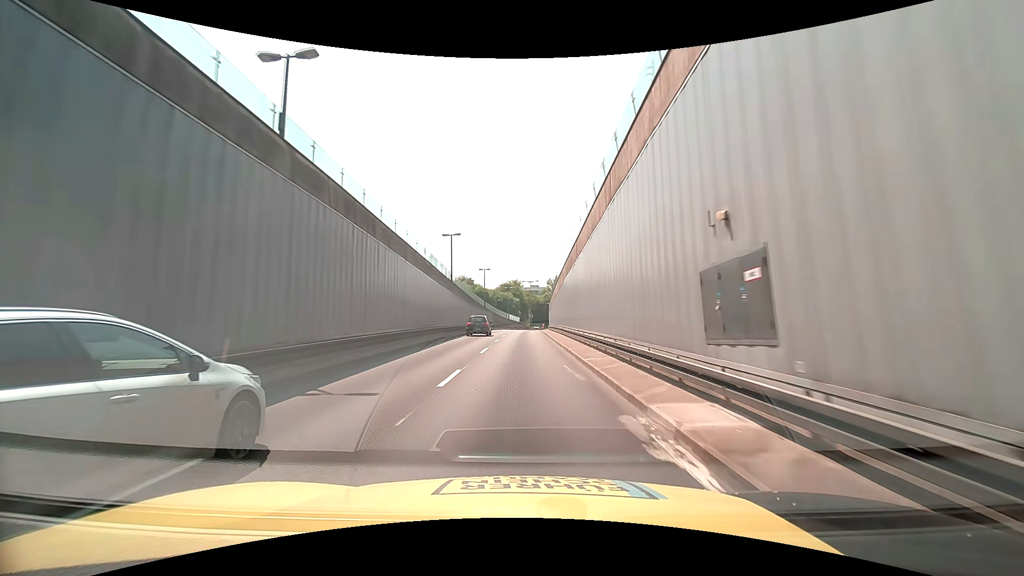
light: Day
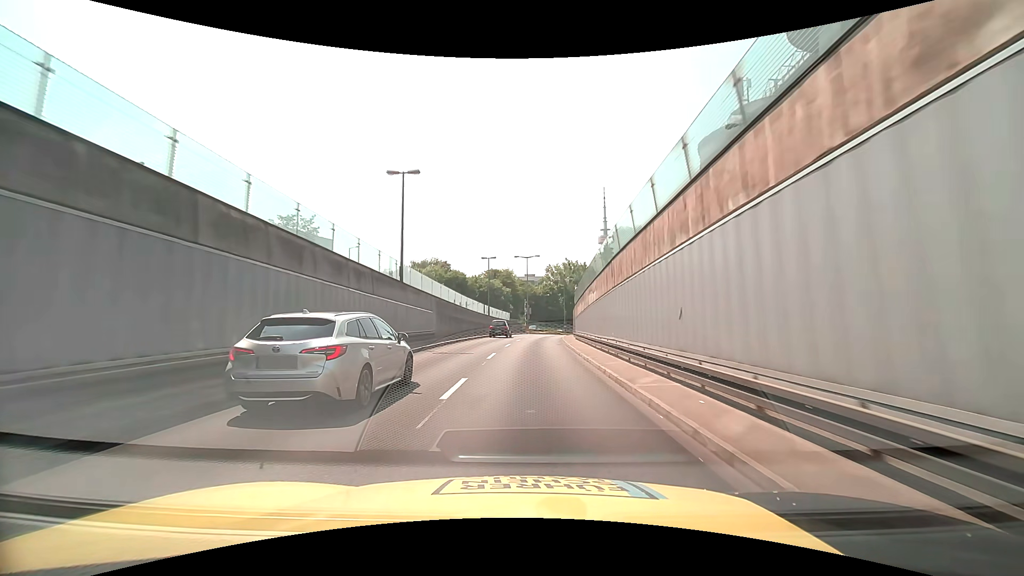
(+0.1, +46.7) m; +1°
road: trunk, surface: asphalt
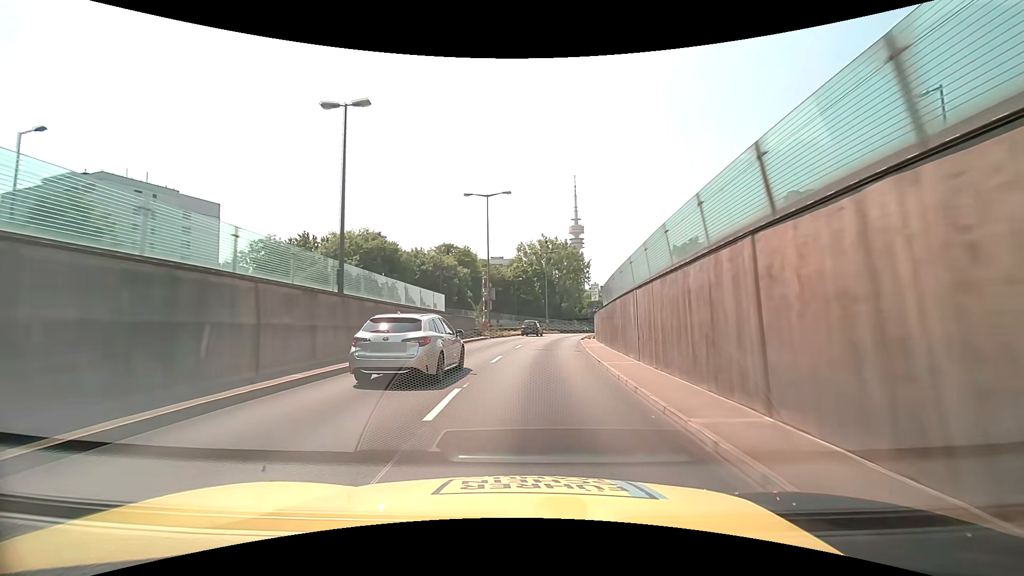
(+0.7, +37.9) m; +3°
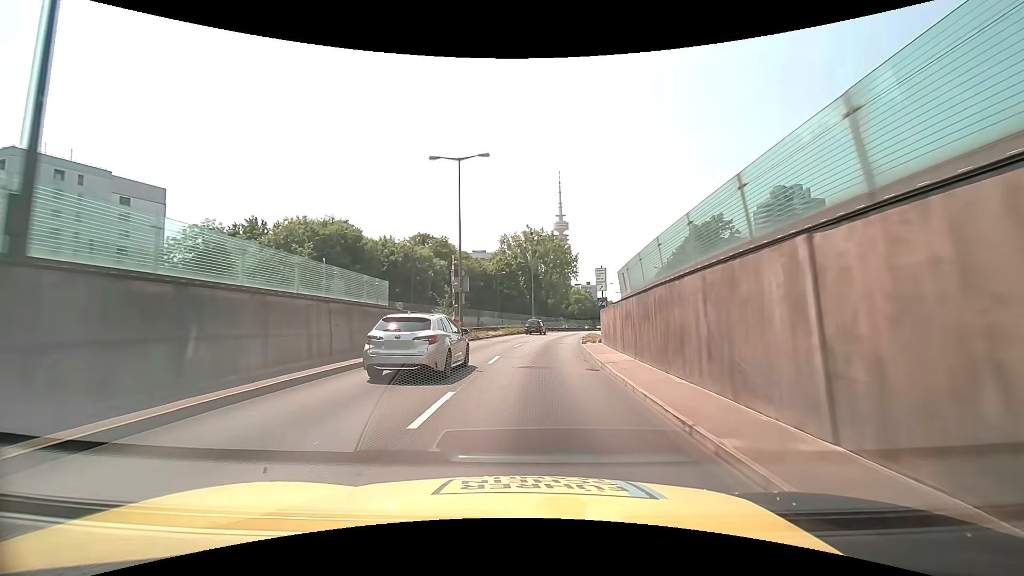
(+0.1, +9.5) m; +2°
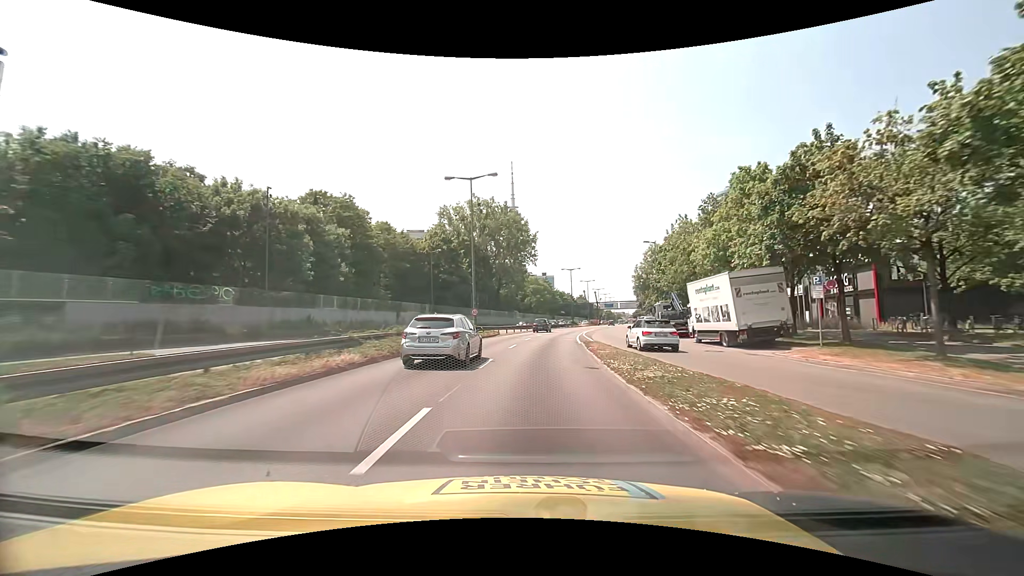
(+1.4, +28.6) m; +5°
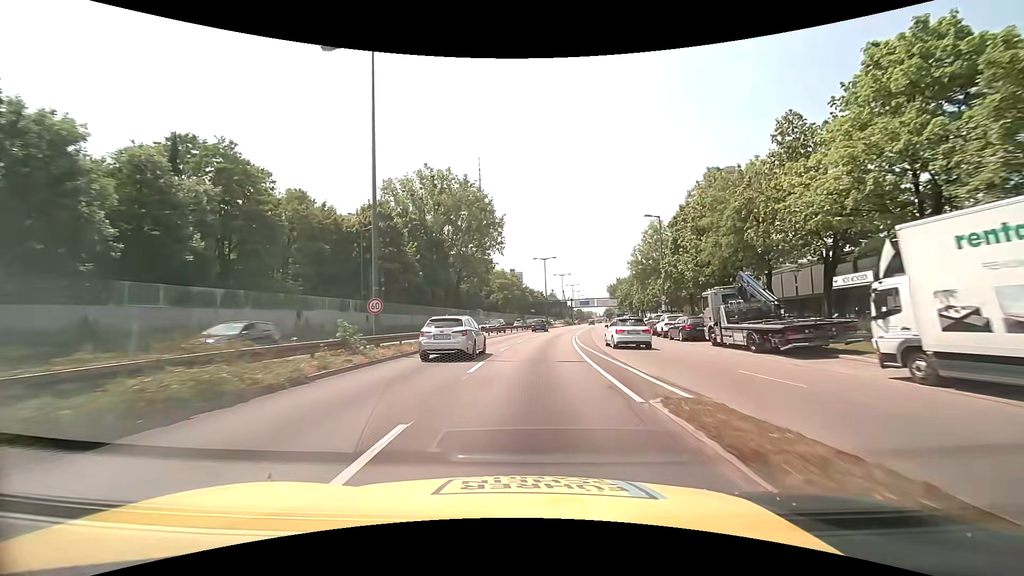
(+0.6, +19.2) m; +4°
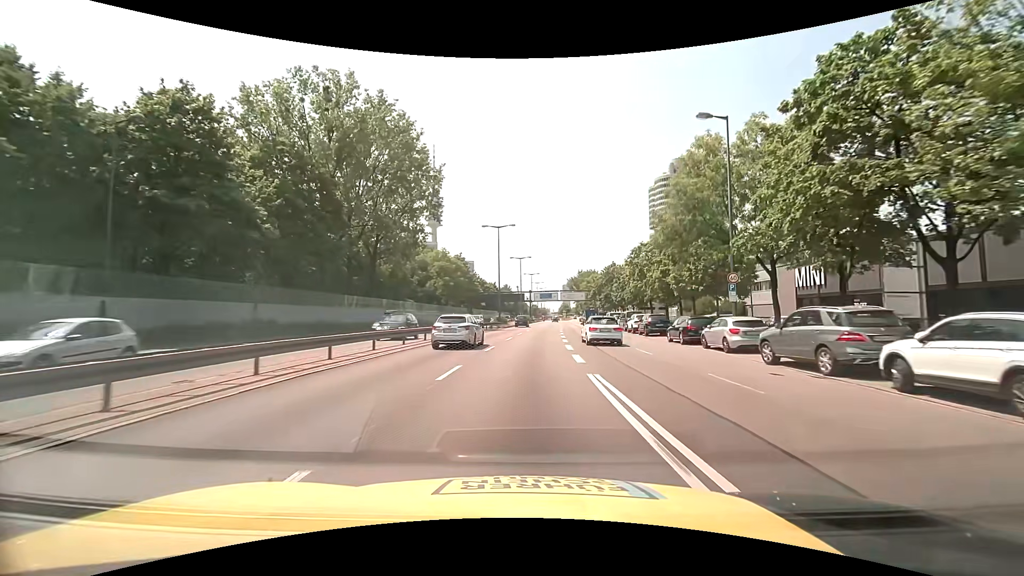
(+1.3, +28.7) m; +5°
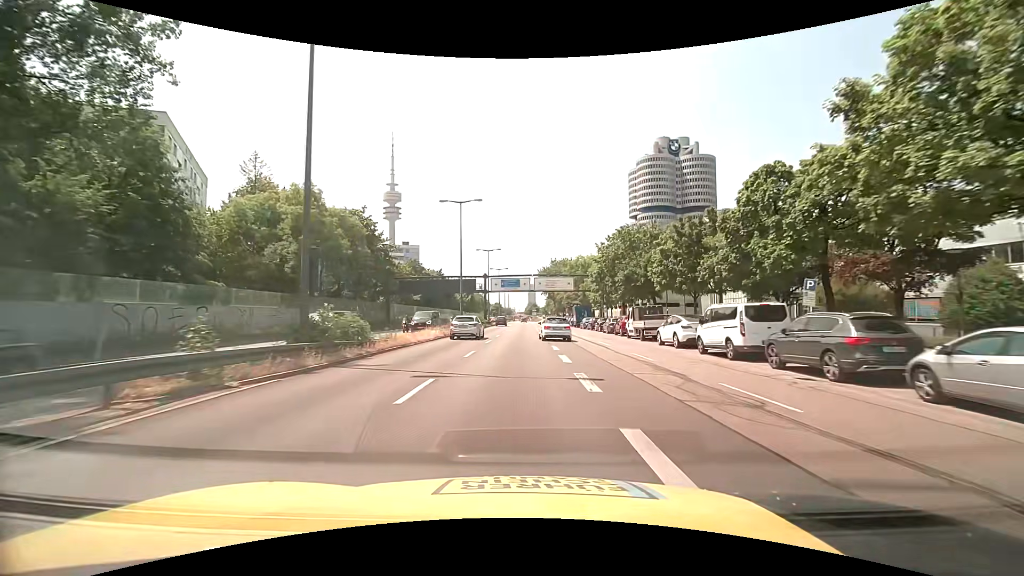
(+2.5, +47.6) m; +4°
(0, +10) (0, +20) (0, +30) (0, +40) (0, +50) (0, +60) (0, +70) (0, +80) (0, +90) (0, +100) m
